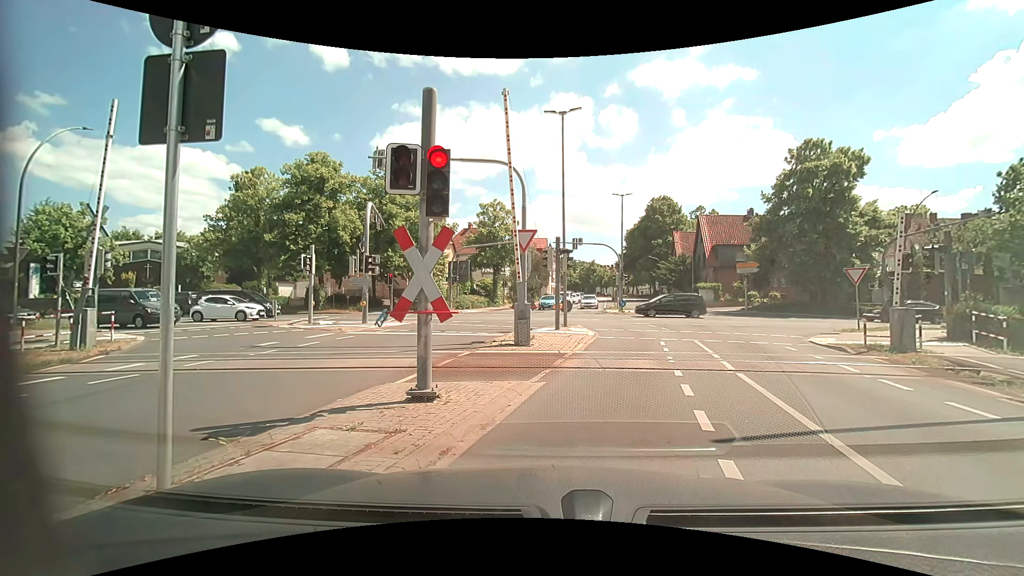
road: tertiary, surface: asphalt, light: Day
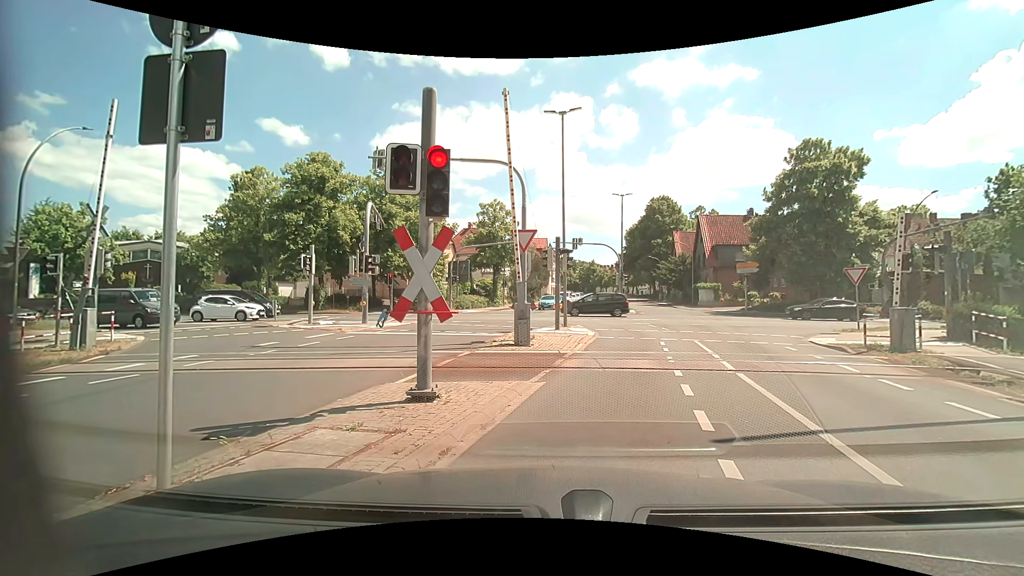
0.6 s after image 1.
(0.0, 0.0) m; 0°
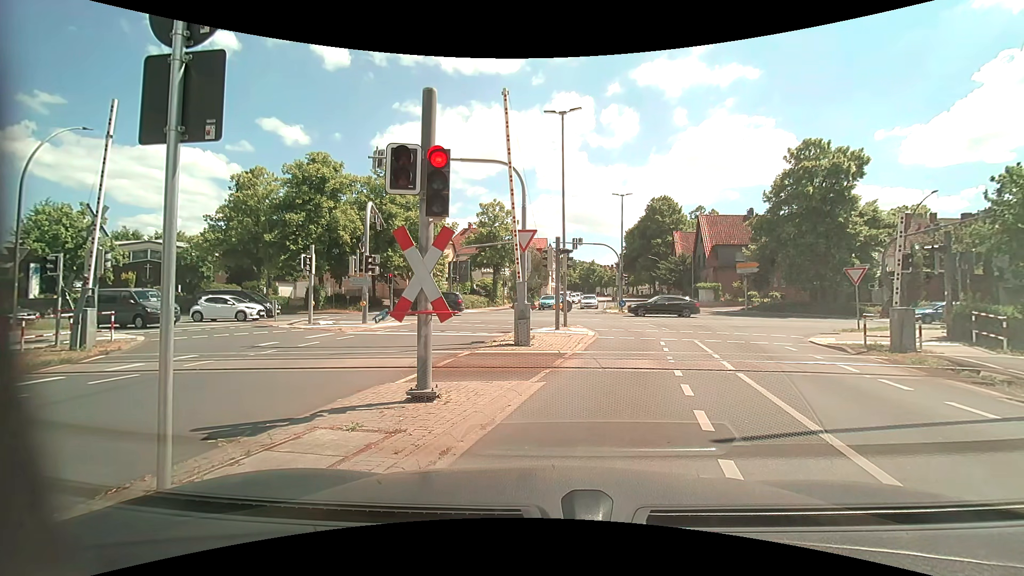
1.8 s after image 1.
(0.0, 0.0) m; 0°
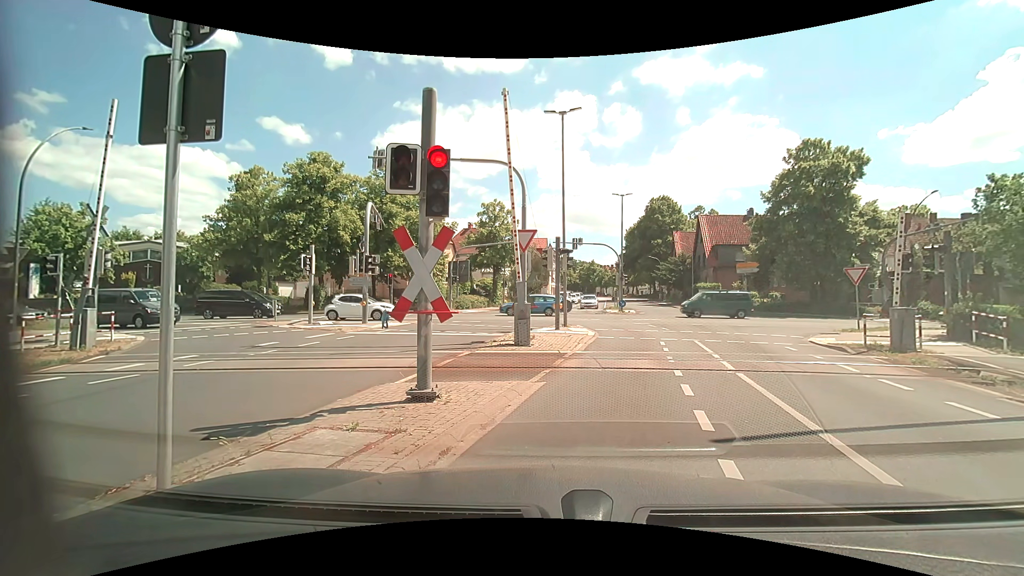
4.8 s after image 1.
(0.0, 0.0) m; 0°
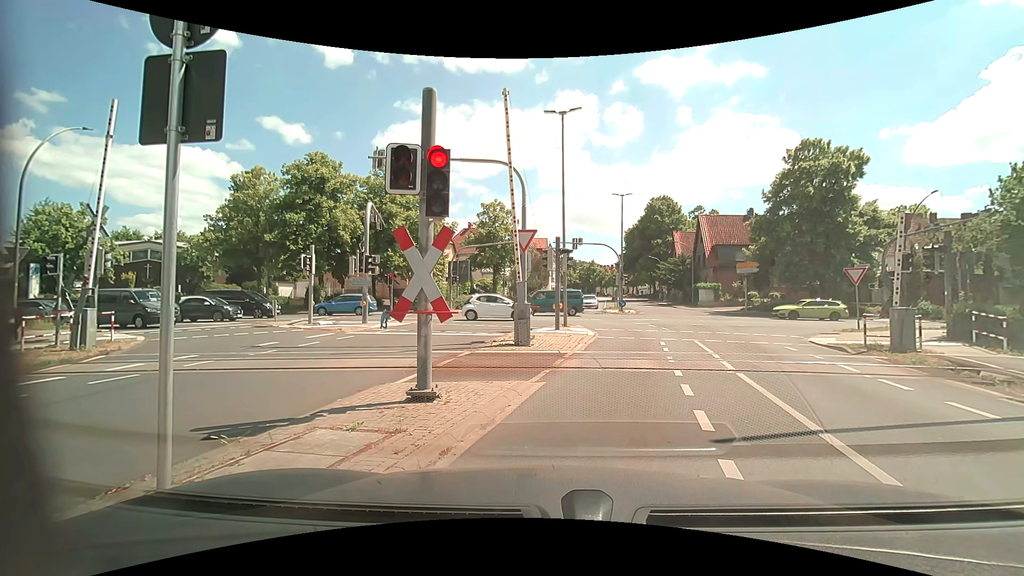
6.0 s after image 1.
(0.0, 0.0) m; 0°
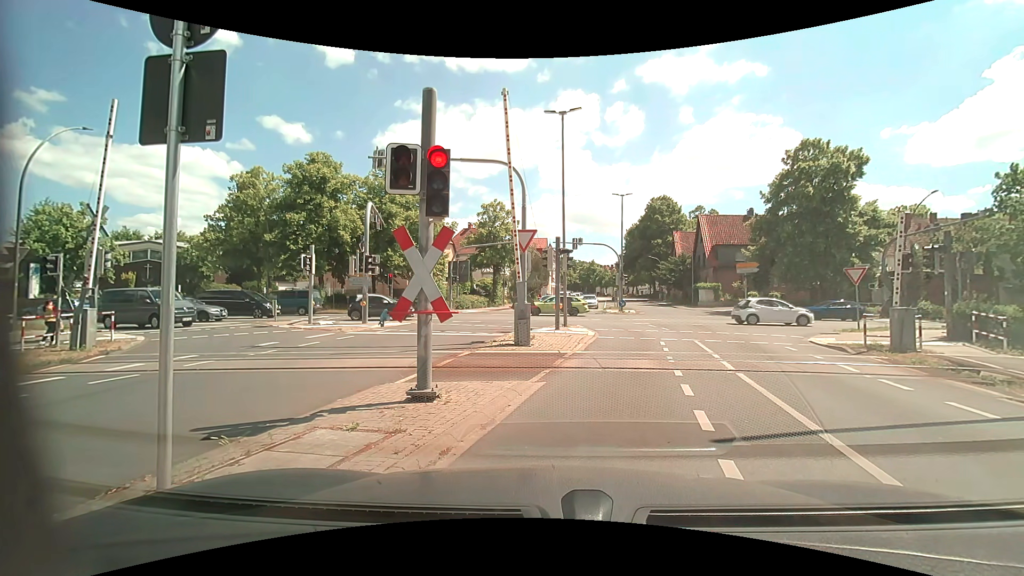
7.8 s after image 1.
(0.0, 0.0) m; 0°
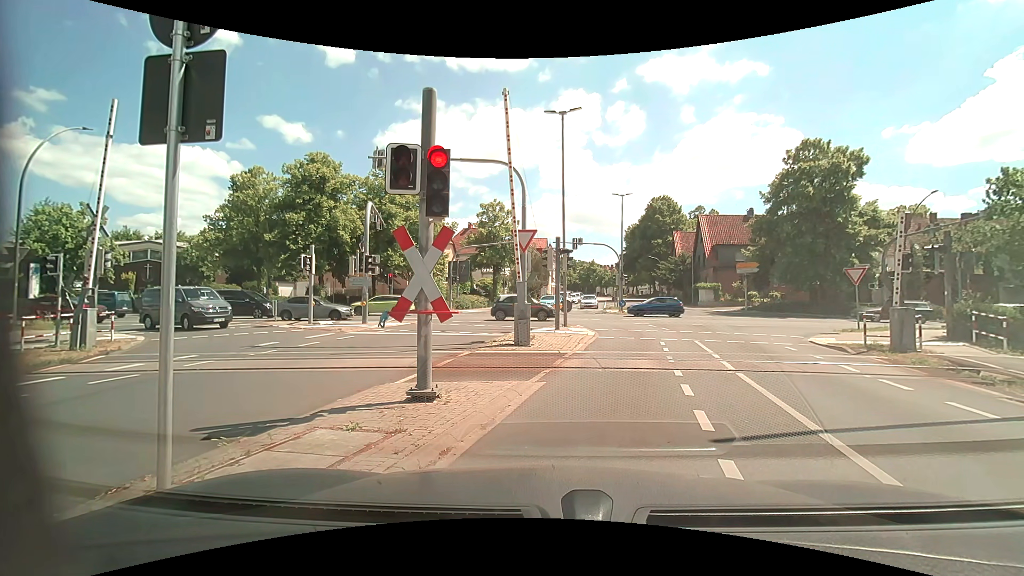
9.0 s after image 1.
(0.0, 0.0) m; 0°
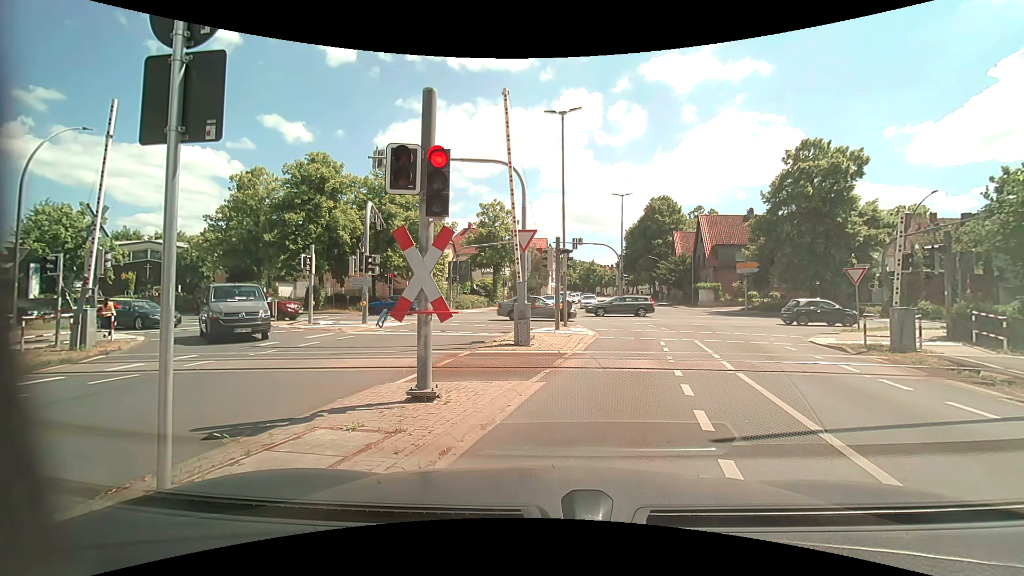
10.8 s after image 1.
(0.0, 0.0) m; 0°
(+2, +10) (+5, +19) (+5, +29) (-1, +37) (-11, +39) (-21, +39) (-31, +39) (-41, +39) (-51, +38) (-61, +37) m
